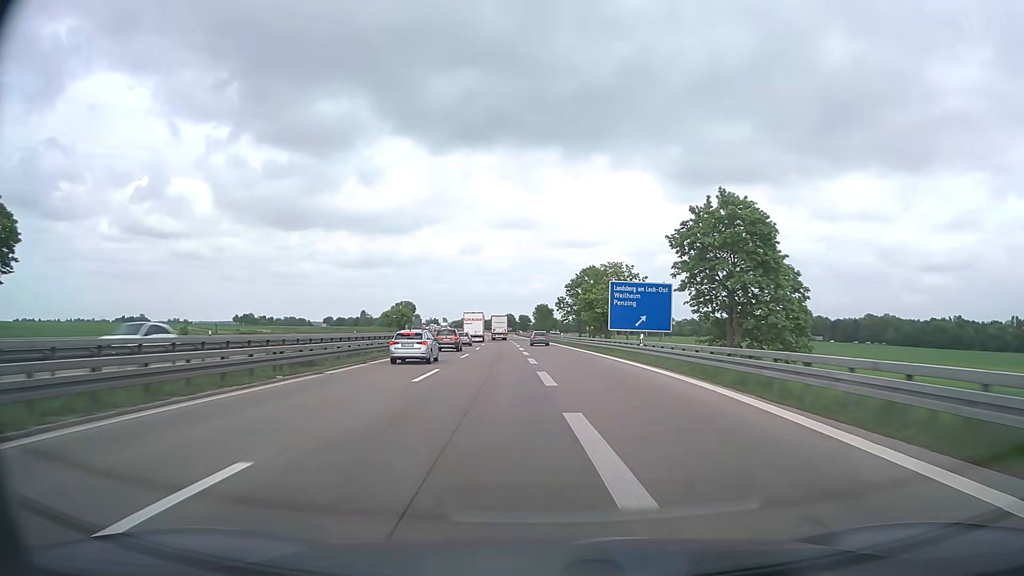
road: motorway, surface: asphalt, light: Day
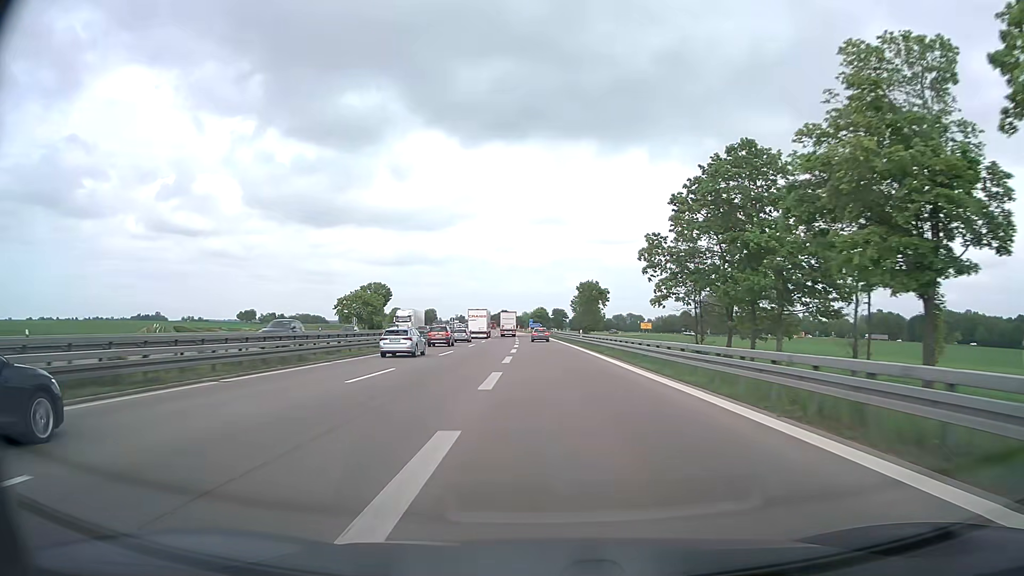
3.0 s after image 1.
(-1.6, +73.8) m; -3°
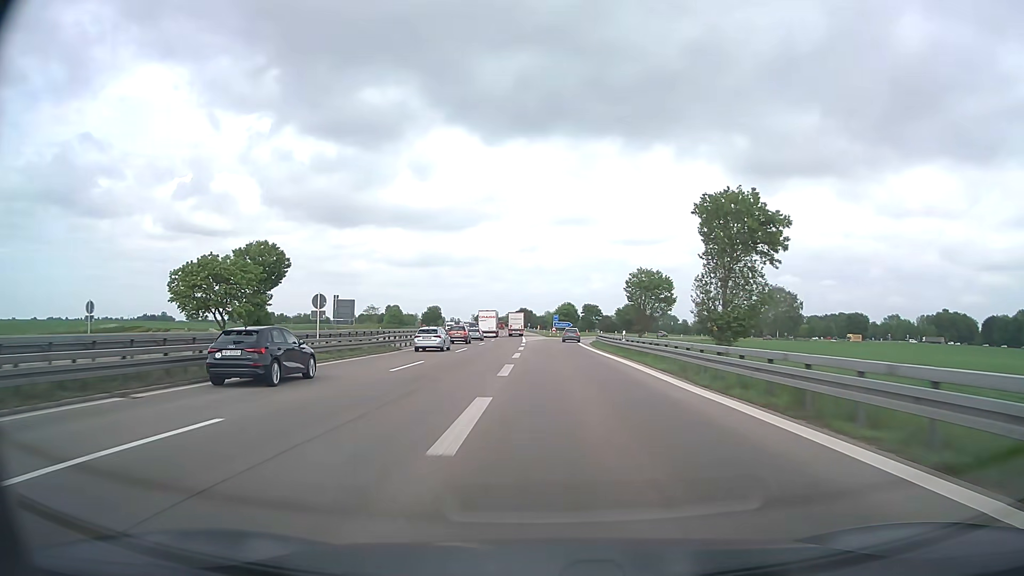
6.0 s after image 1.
(-1.5, +67.4) m; -2°
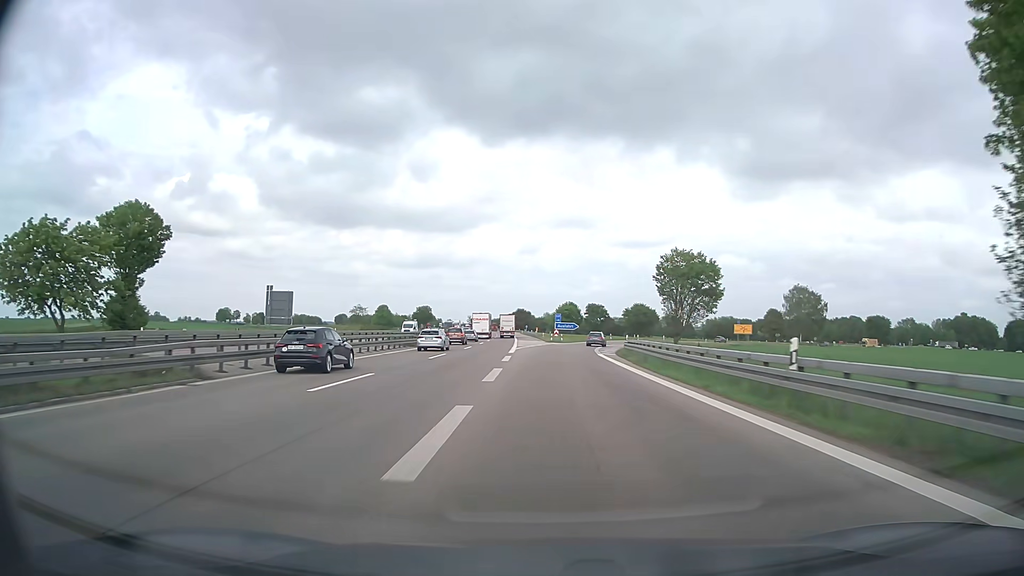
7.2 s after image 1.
(0.0, +25.2) m; 0°
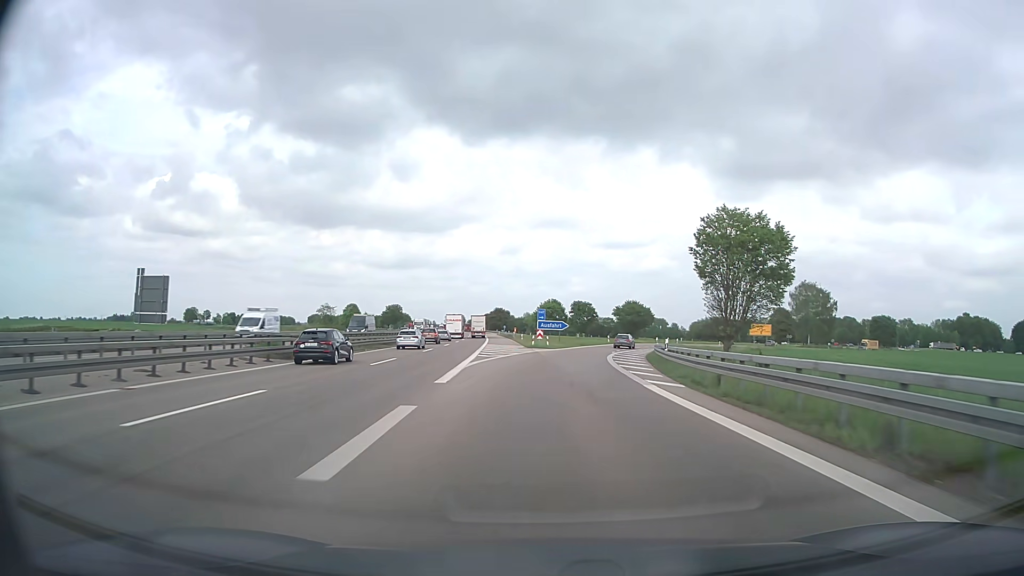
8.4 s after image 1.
(+0.2, +24.0) m; +1°
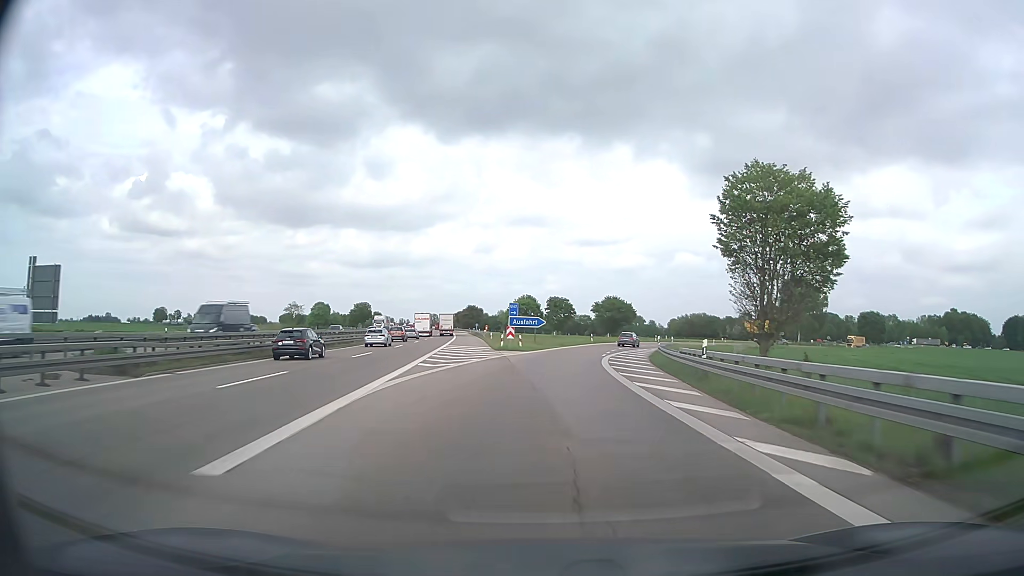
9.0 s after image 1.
(+0.2, +11.7) m; +2°
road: motorway_link
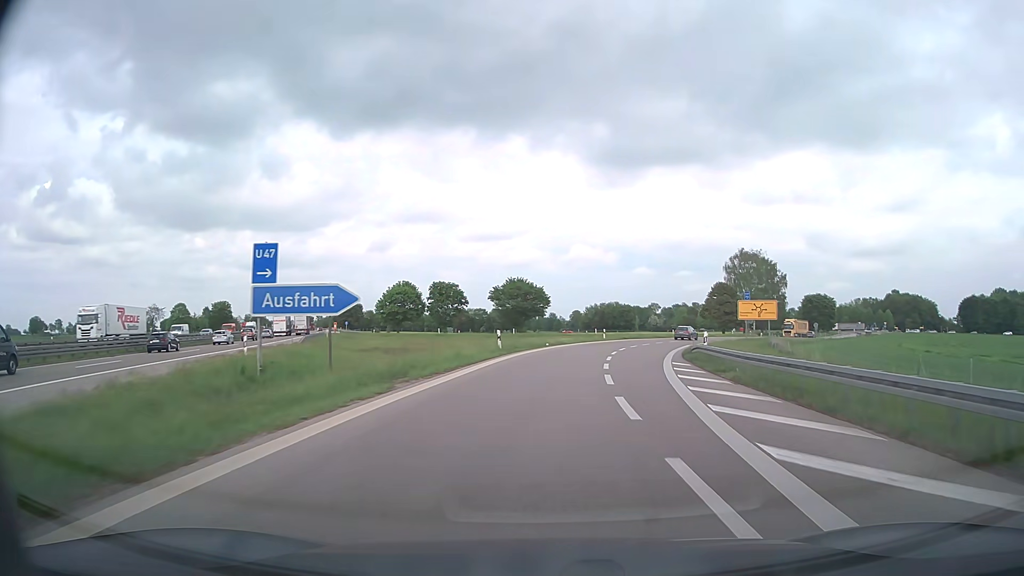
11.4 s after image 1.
(+2.4, +43.1) m; +9°
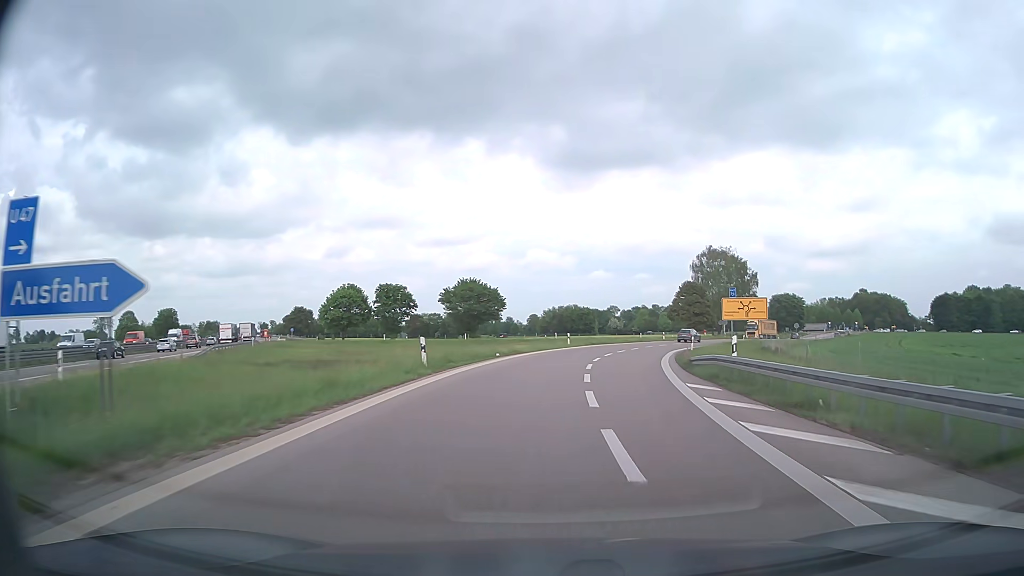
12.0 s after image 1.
(+0.3, +9.8) m; +4°
(0, +10) (+1, +20) (+3, +30) (+5, +40) (+7, +49) (+11, +59) (+15, +68) (+20, +77) (+25, +85) (+30, +94) m
